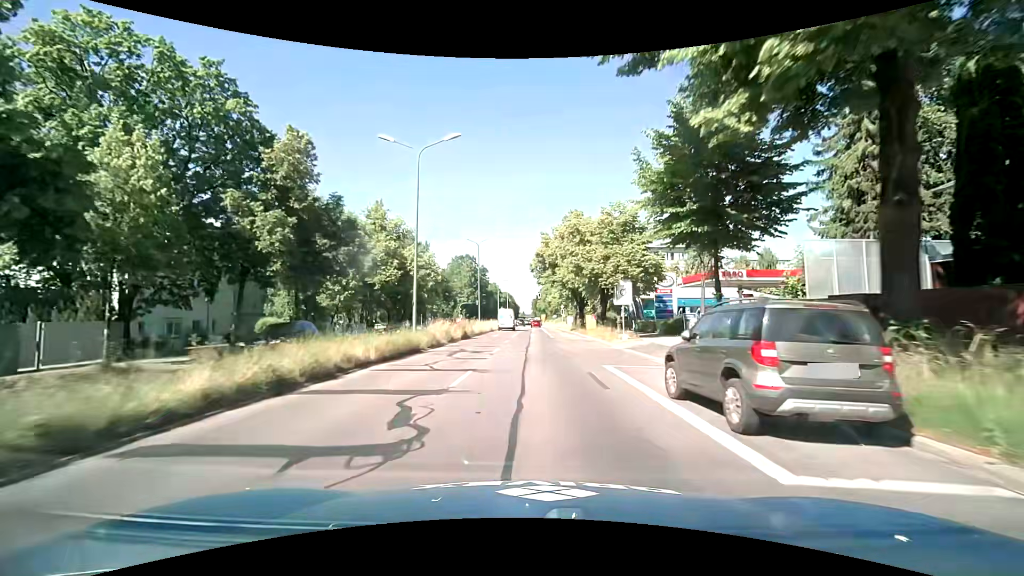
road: primary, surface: asphalt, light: Day
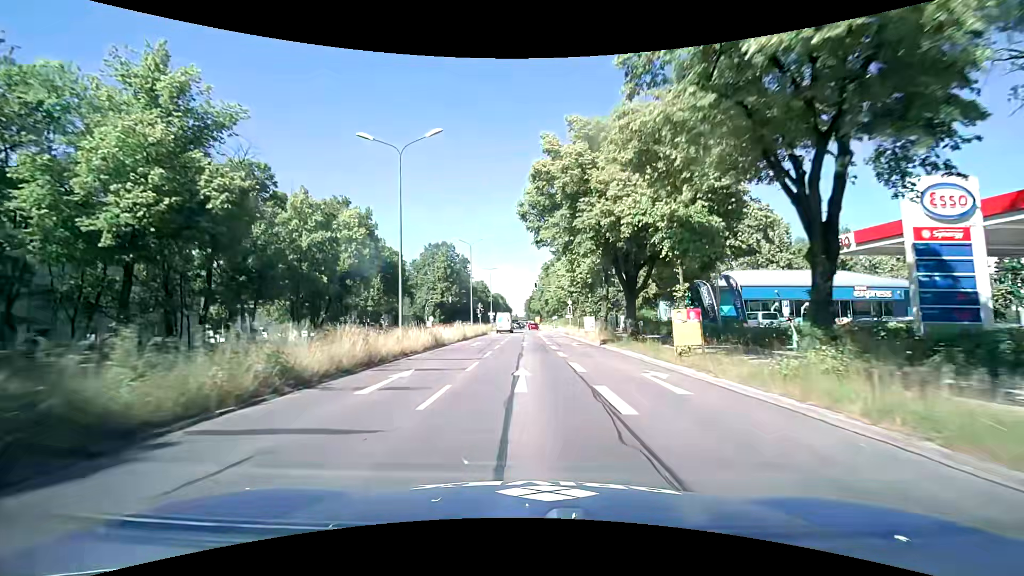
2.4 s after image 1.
(+0.1, +31.0) m; +1°
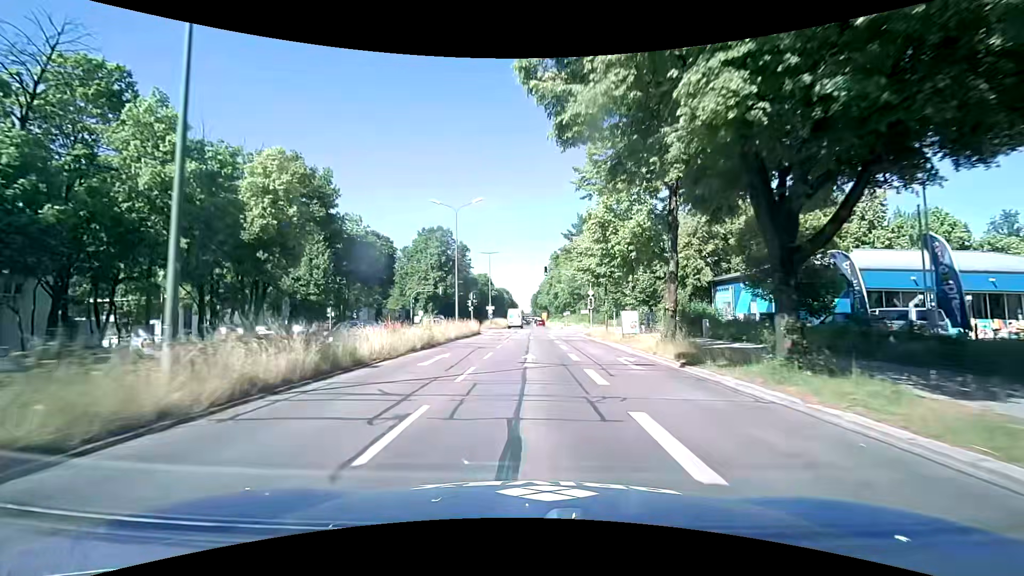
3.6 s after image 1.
(-0.1, +15.3) m; -1°
(0, +10) (0, +20) (0, +30) (+1, +40) (+1, +50) (+2, +60) (+2, +70) (+3, +80) (+3, +90) (+3, +100) m
